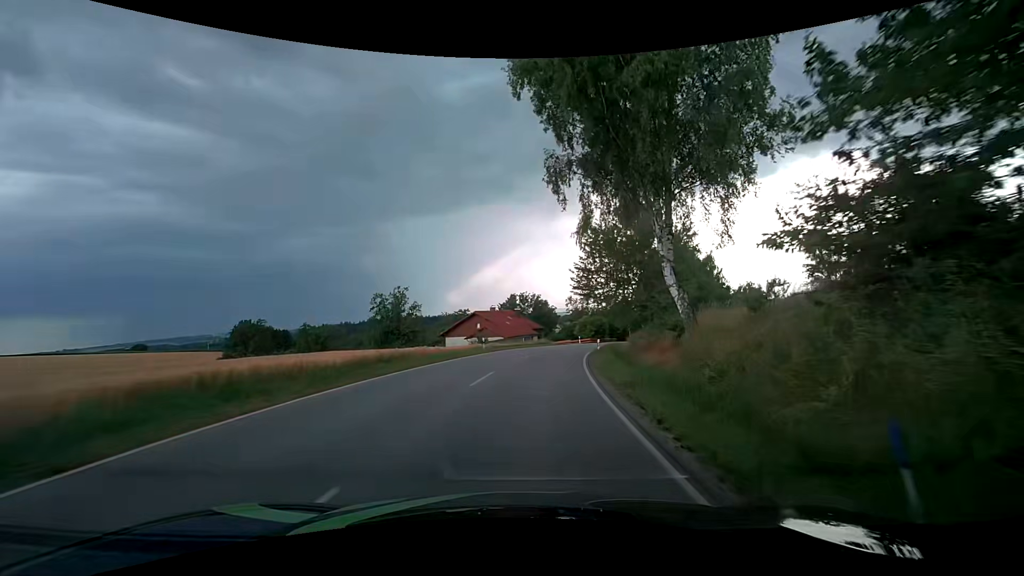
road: tertiary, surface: asphalt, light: Day
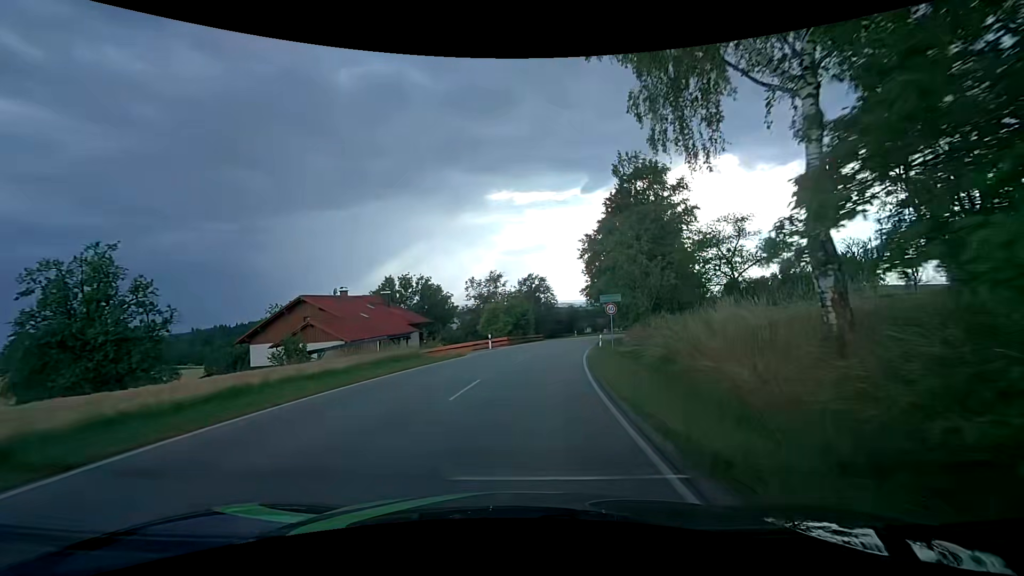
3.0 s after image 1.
(+4.1, +37.9) m; +12°
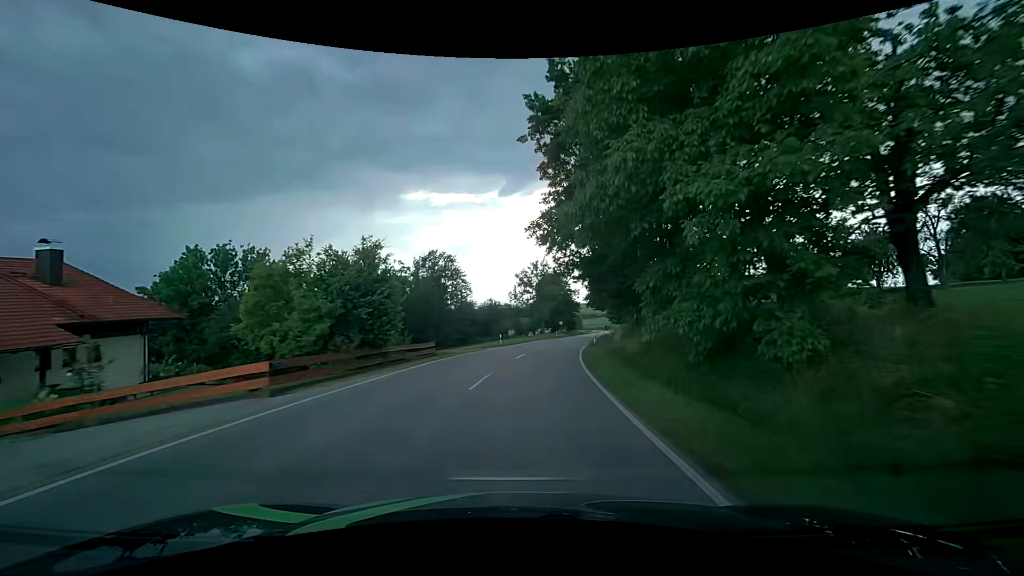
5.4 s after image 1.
(+2.8, +33.7) m; +9°
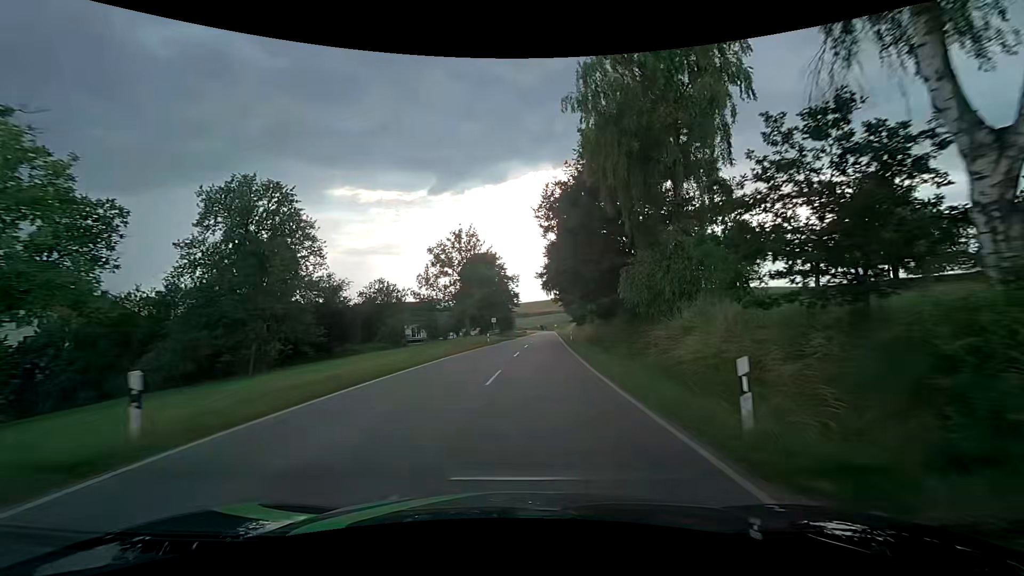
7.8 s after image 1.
(+2.3, +34.8) m; +8°
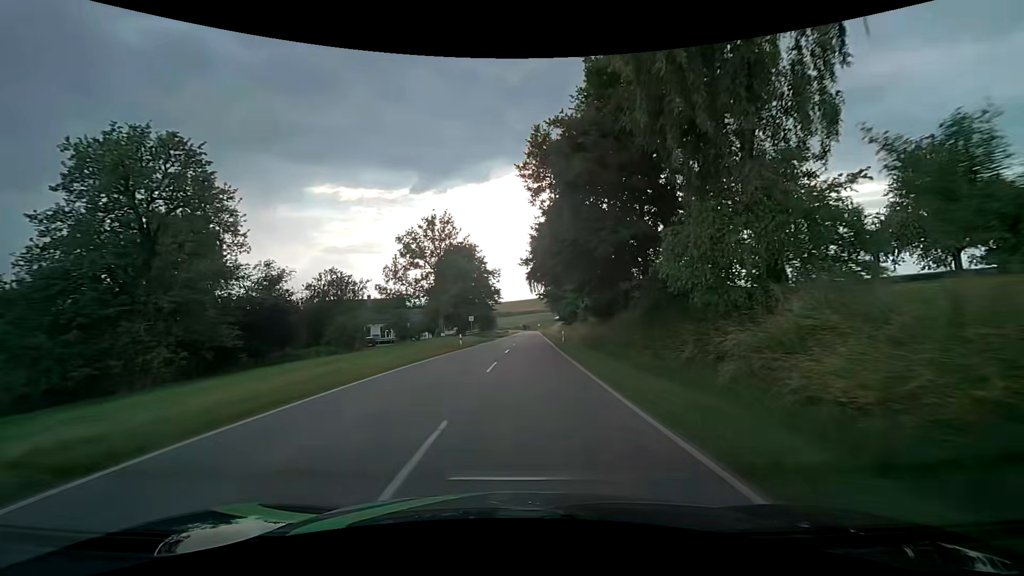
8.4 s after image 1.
(+0.2, +8.7) m; +3°
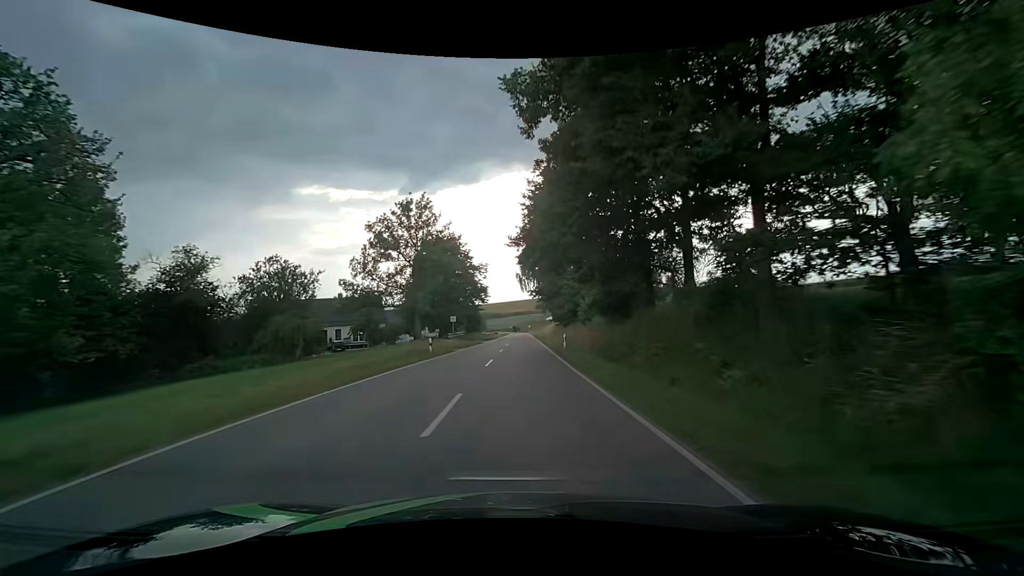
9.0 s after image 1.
(+0.1, +8.8) m; +1°
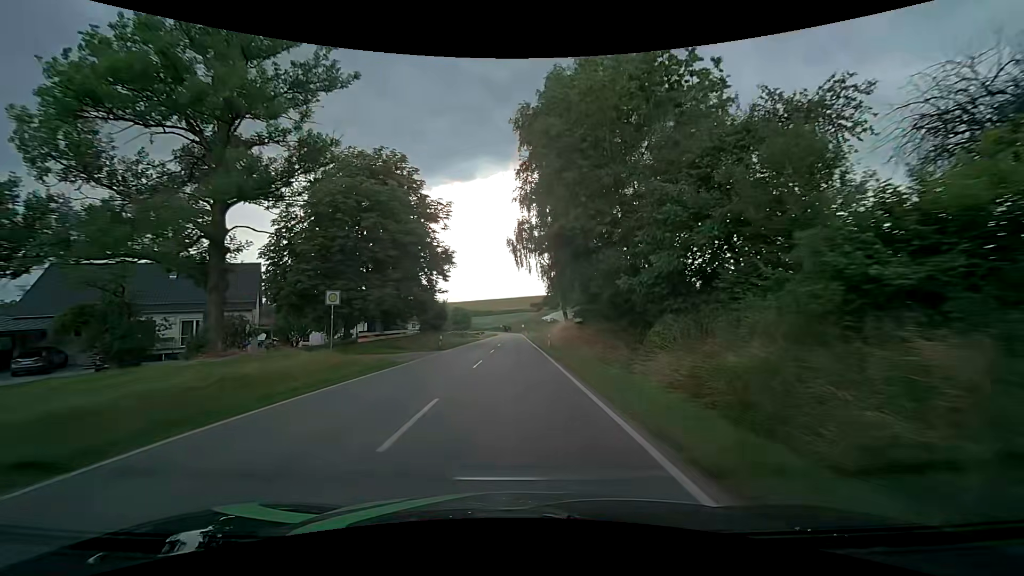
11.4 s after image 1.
(+0.5, +36.4) m; +1°
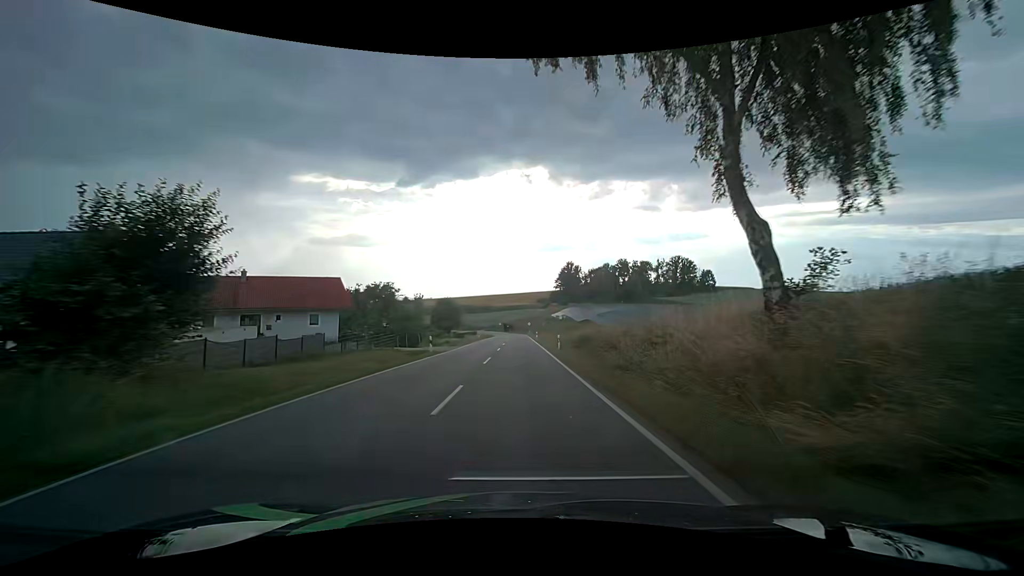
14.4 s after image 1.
(-0.4, +45.5) m; -1°
(0, +10) (0, +20) (0, +30) (0, +40) (+1, +50) (+1, +60) (+1, +70) (+1, +80) (+1, +90) (+1, +100) m
